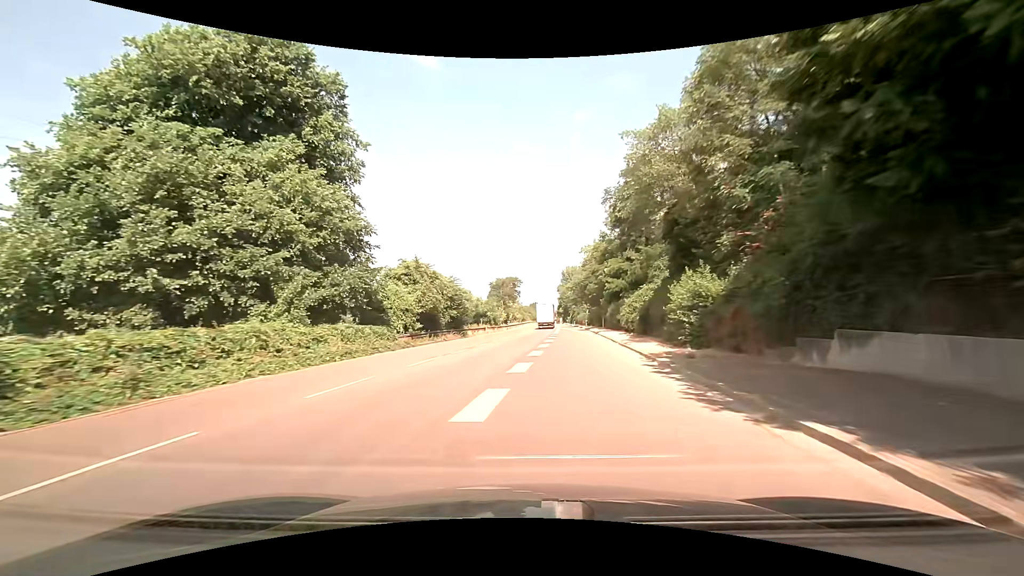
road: trunk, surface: asphalt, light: Day
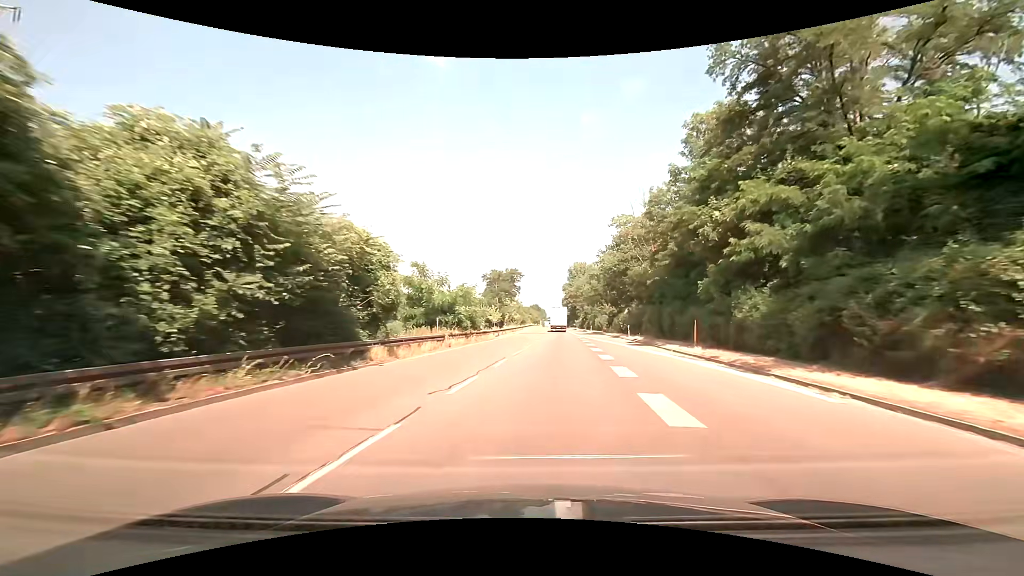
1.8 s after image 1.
(-0.5, +30.5) m; 0°
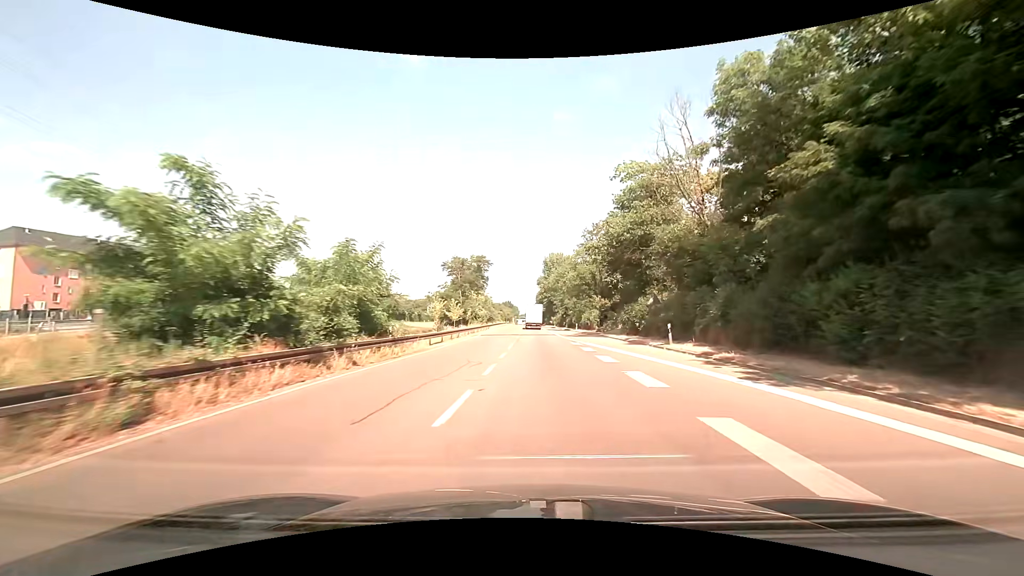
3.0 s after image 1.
(+0.7, +20.9) m; +4°
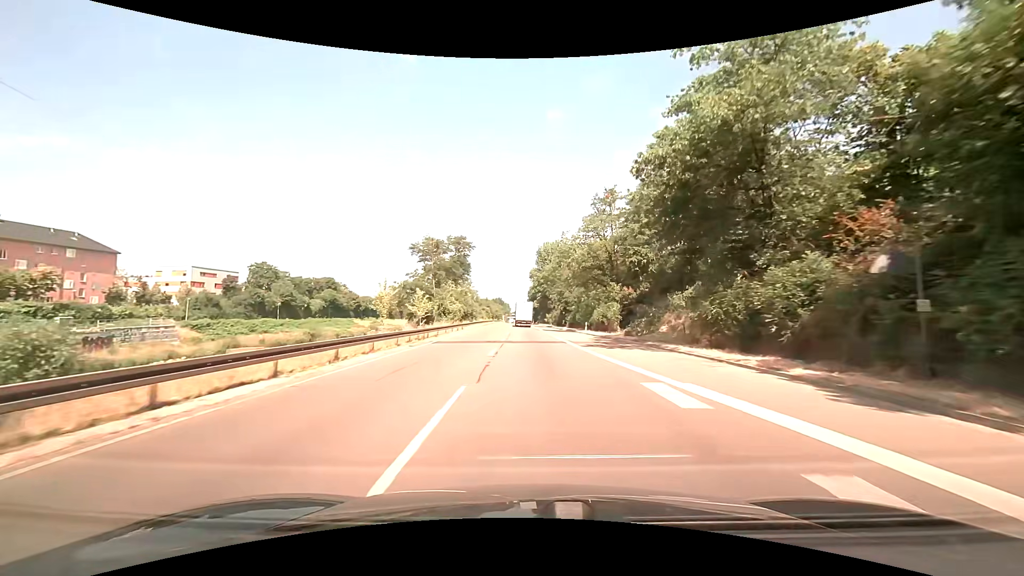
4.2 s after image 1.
(+0.1, +21.1) m; 0°
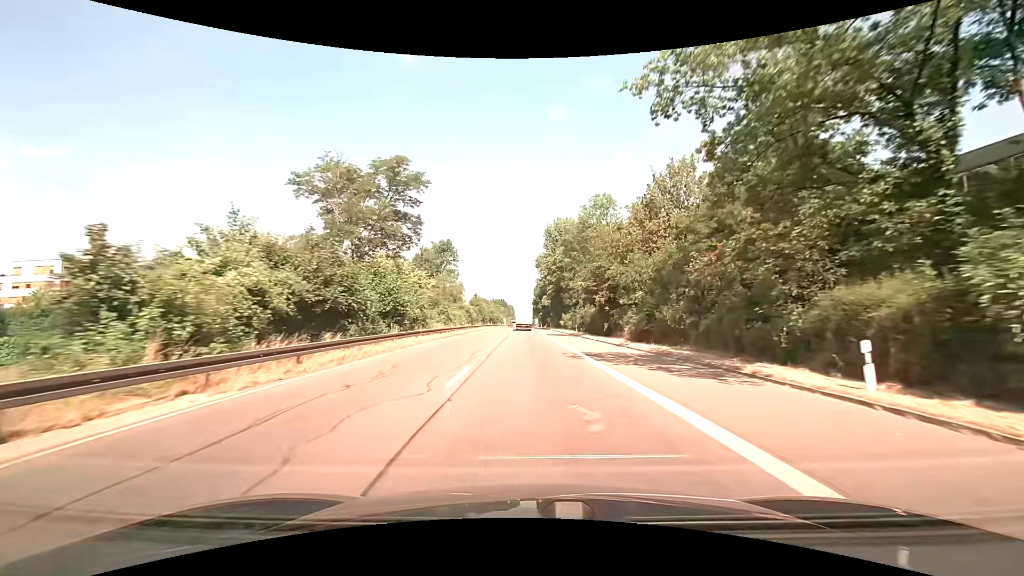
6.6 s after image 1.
(+0.1, +42.4) m; 0°
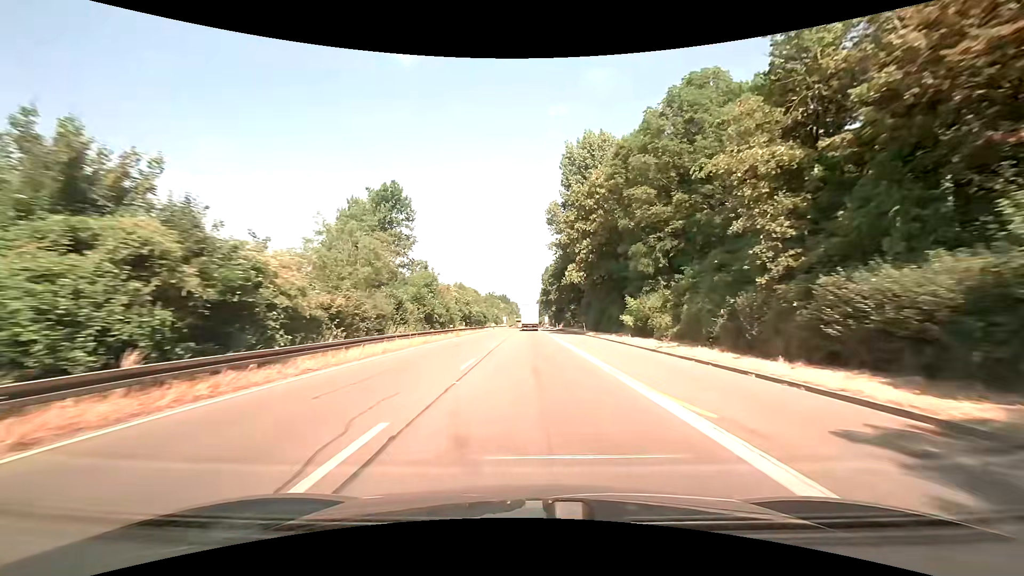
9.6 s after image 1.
(-0.6, +54.2) m; -1°
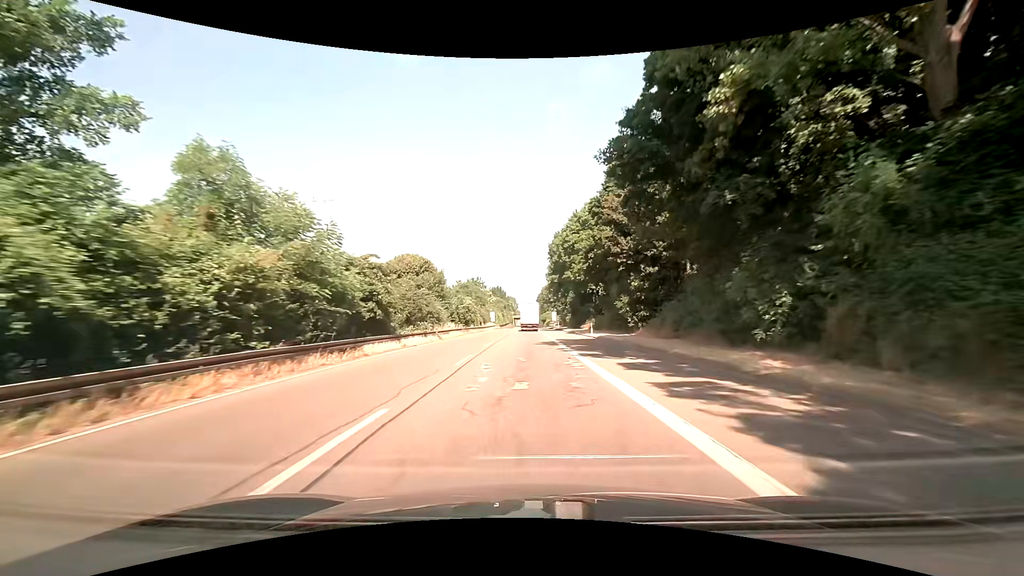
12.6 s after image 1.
(0.0, +55.9) m; 0°
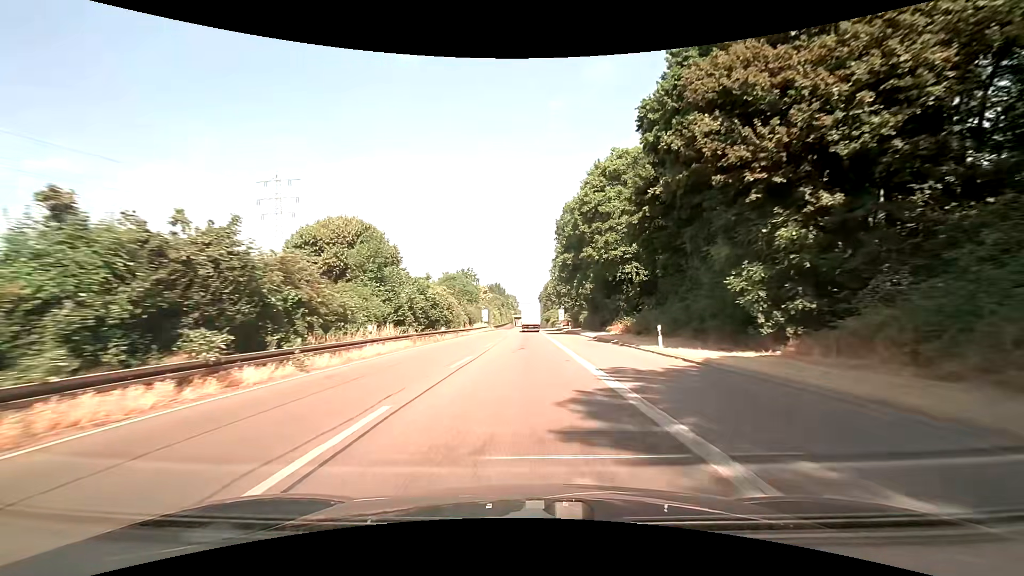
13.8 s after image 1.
(0.0, +22.8) m; 0°
(0, +10) (0, +20) (0, +30) (0, +40) (0, +50) (0, +60) (0, +70) (0, +80) (0, +90) (0, +100) m
